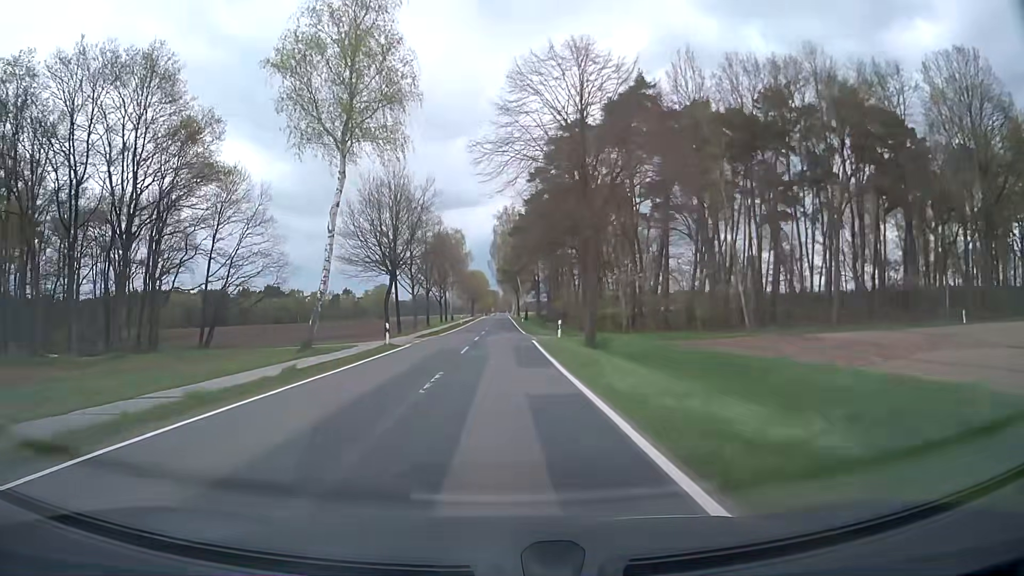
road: secondary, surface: asphalt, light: Day
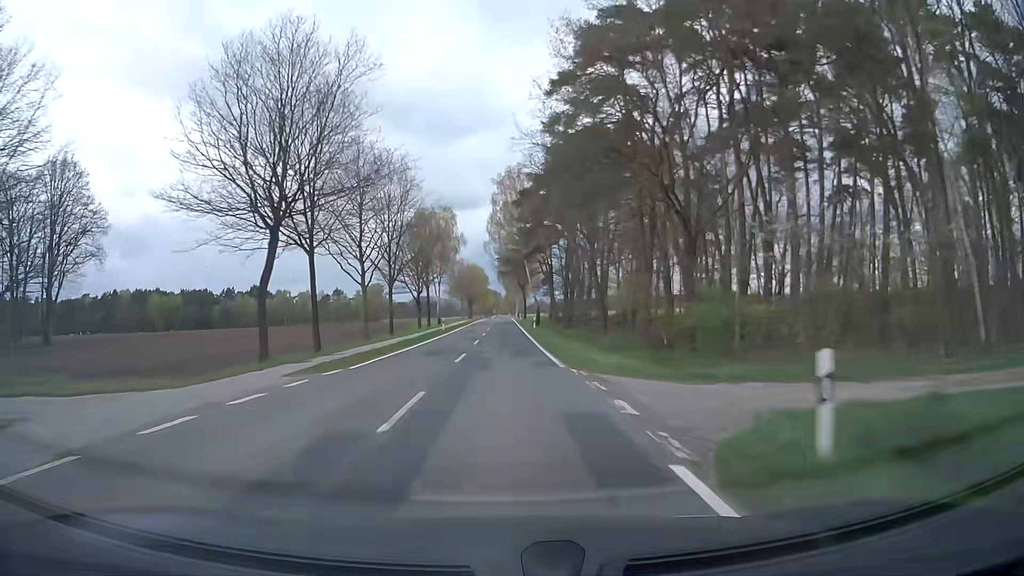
(0.0, +27.9) m; 0°
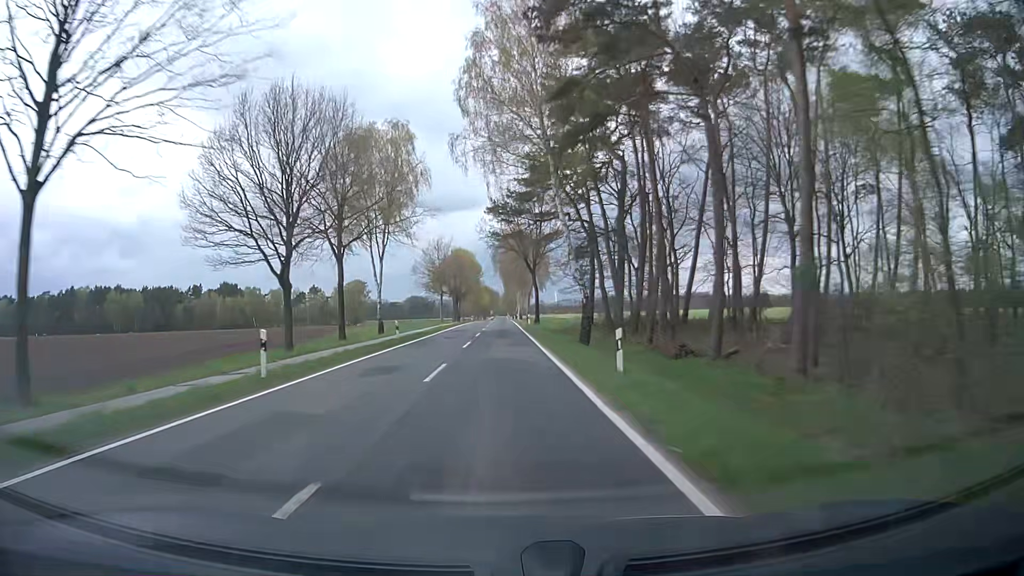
(+0.2, +43.3) m; 0°
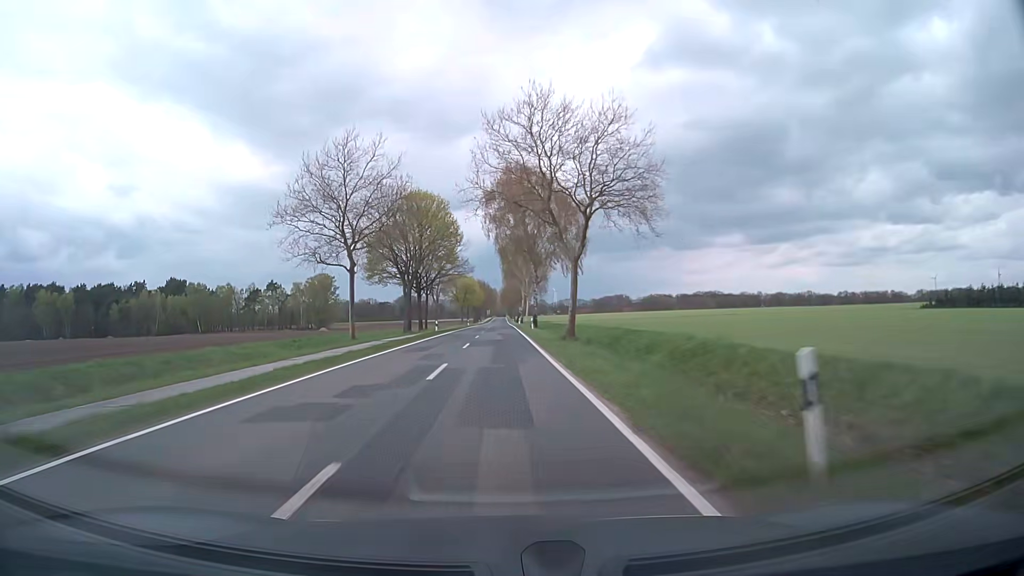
(-0.2, +59.6) m; 0°
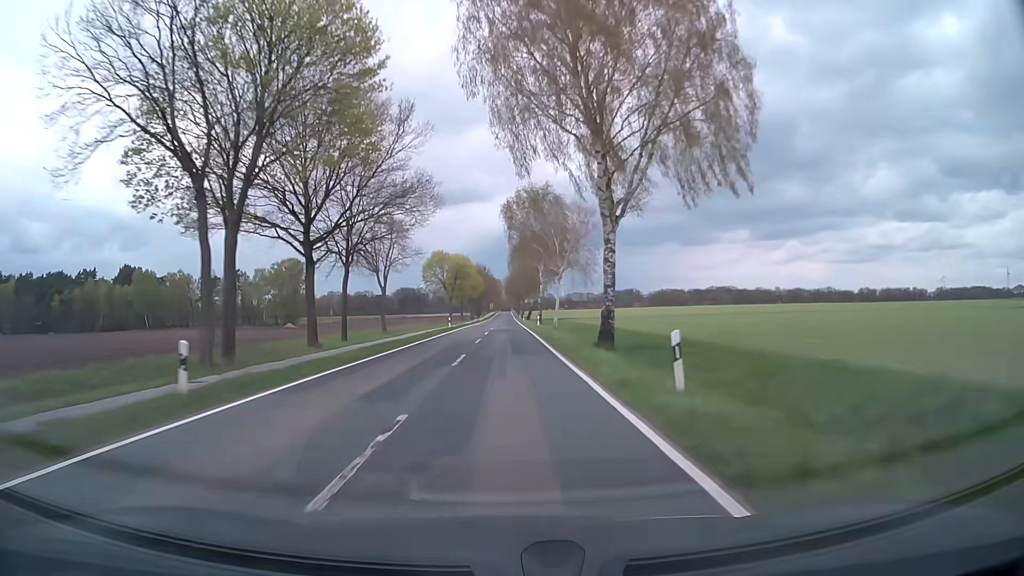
(-0.1, +44.9) m; 0°
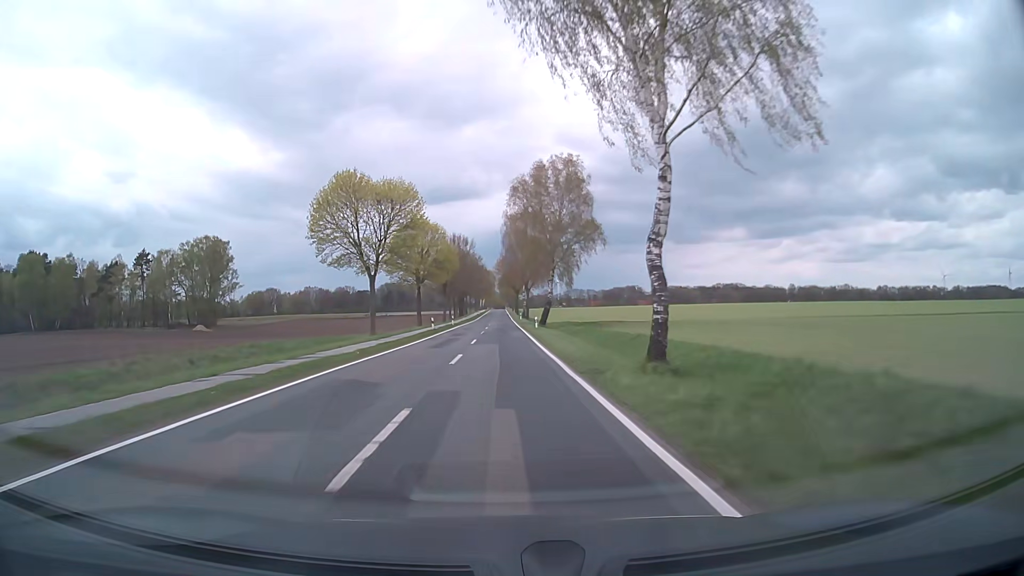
(+0.3, +59.4) m; +1°
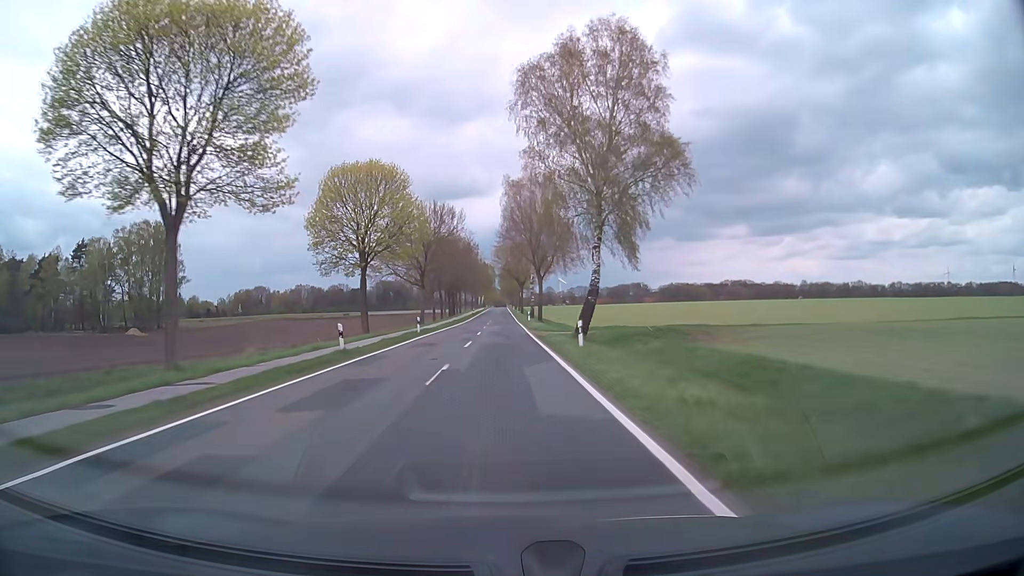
(0.0, +29.6) m; 0°
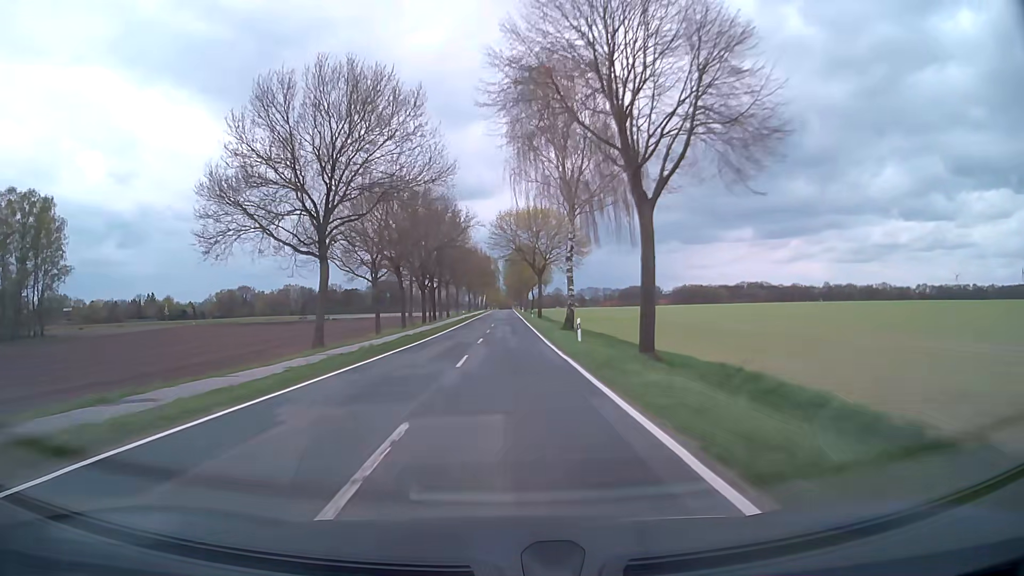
(-0.2, +43.9) m; 0°
(0, +10) (0, +20) (0, +30) (0, +40) (0, +50) (0, +60) (0, +70) (0, +80) (+1, +90) (+1, +100) m
